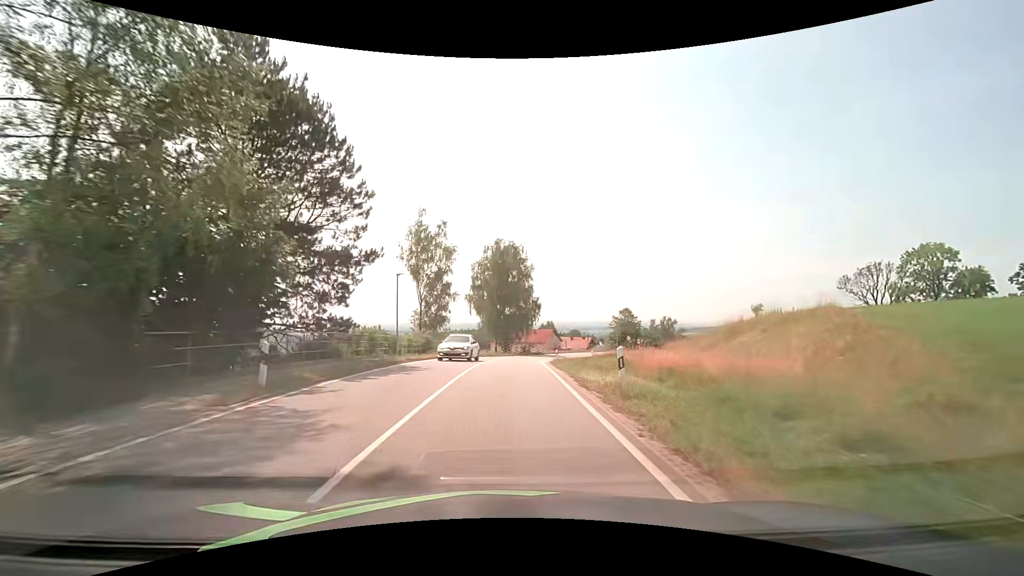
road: secondary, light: Day
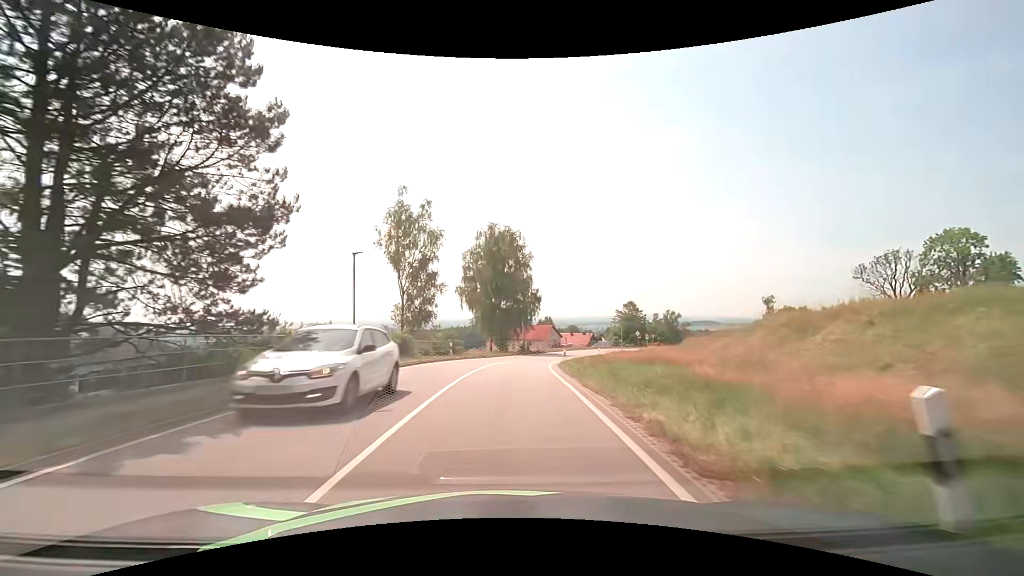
(0.0, +8.2) m; 0°
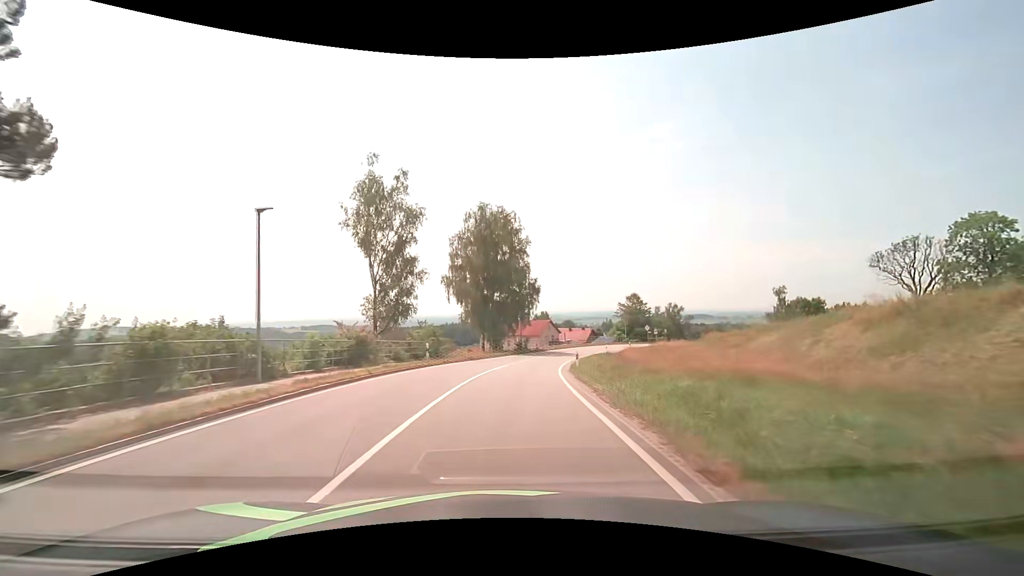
(+0.1, +8.4) m; +1°
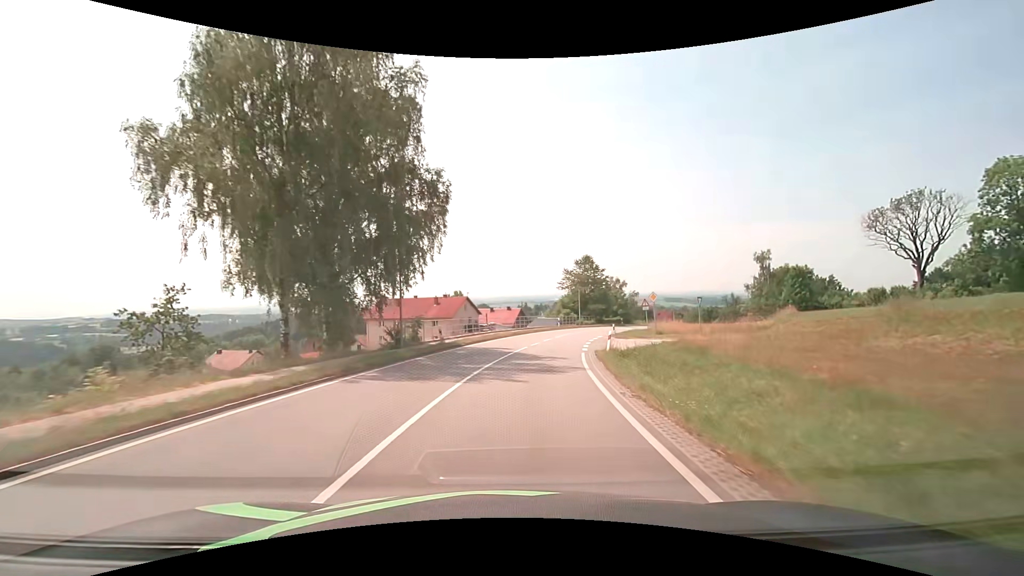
(+2.2, +35.3) m; +9°
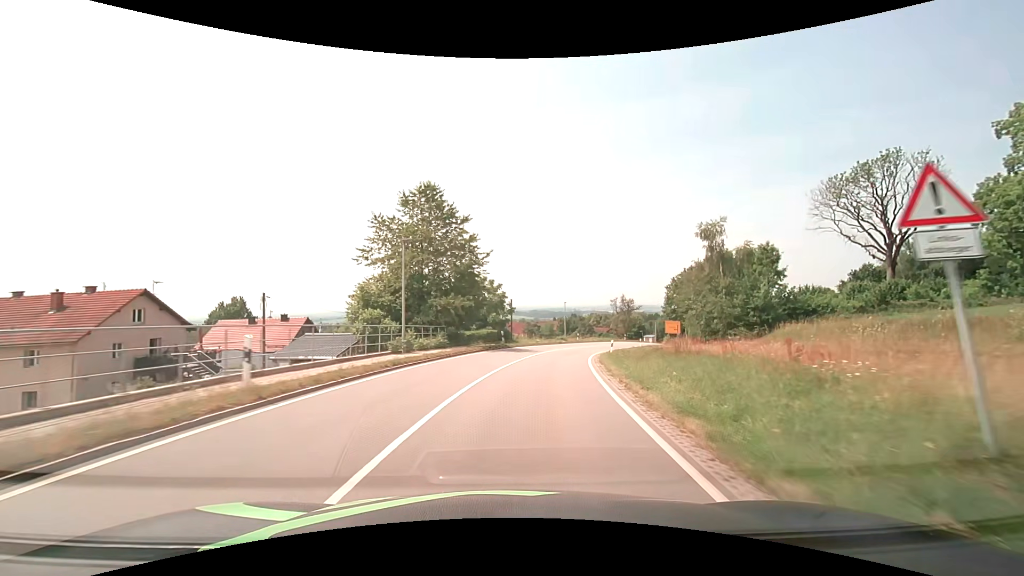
(+7.0, +44.2) m; +18°
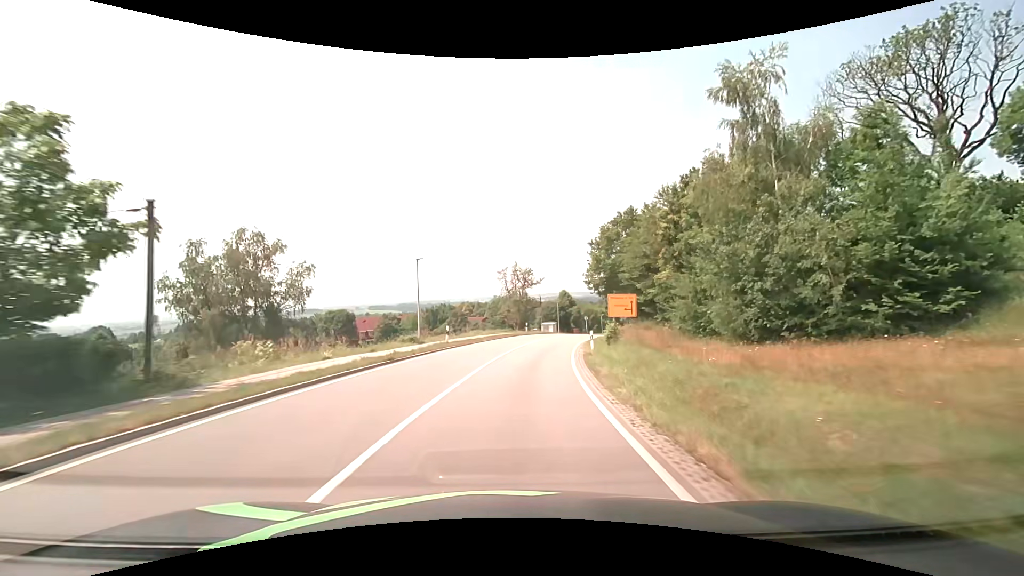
(+4.9, +35.9) m; +15°
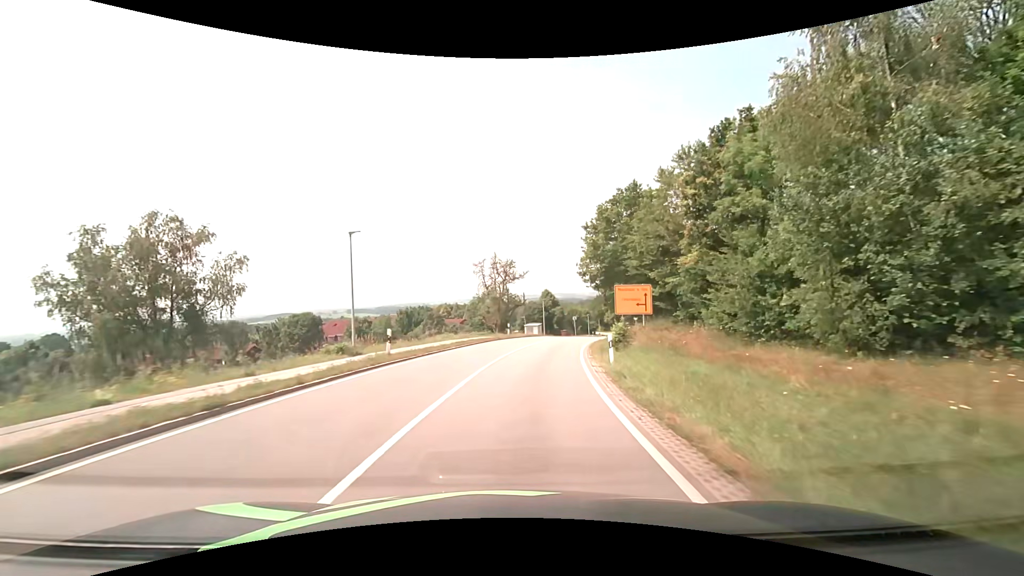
(+0.2, +9.2) m; +2°
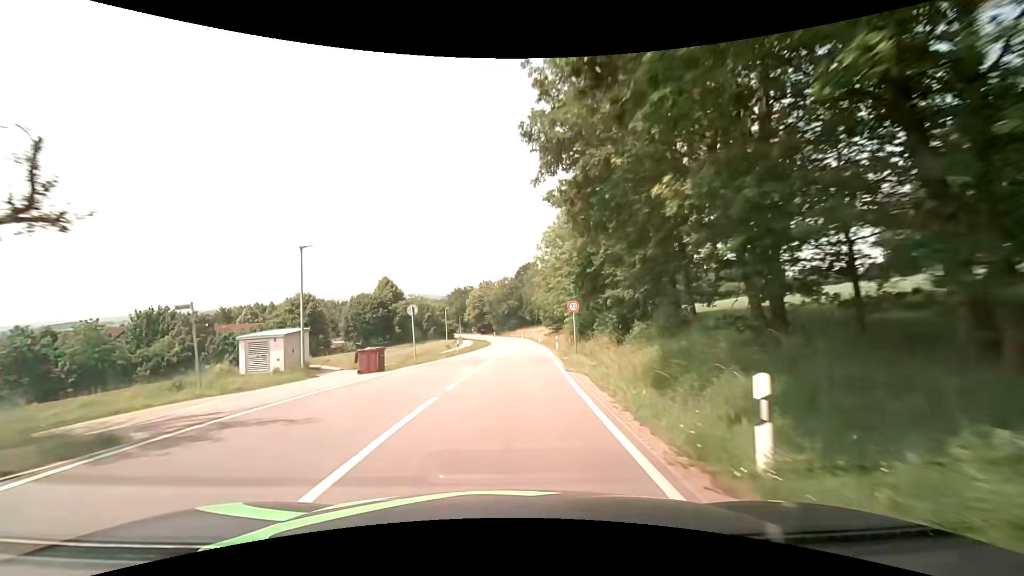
(+6.7, +44.9) m; +17°
(0, +10) (0, +20) (+1, +30) (+1, +40) (+1, +50) (+2, +60) (+2, +70) (+2, +80) (+1, +90) (0, +100) m
